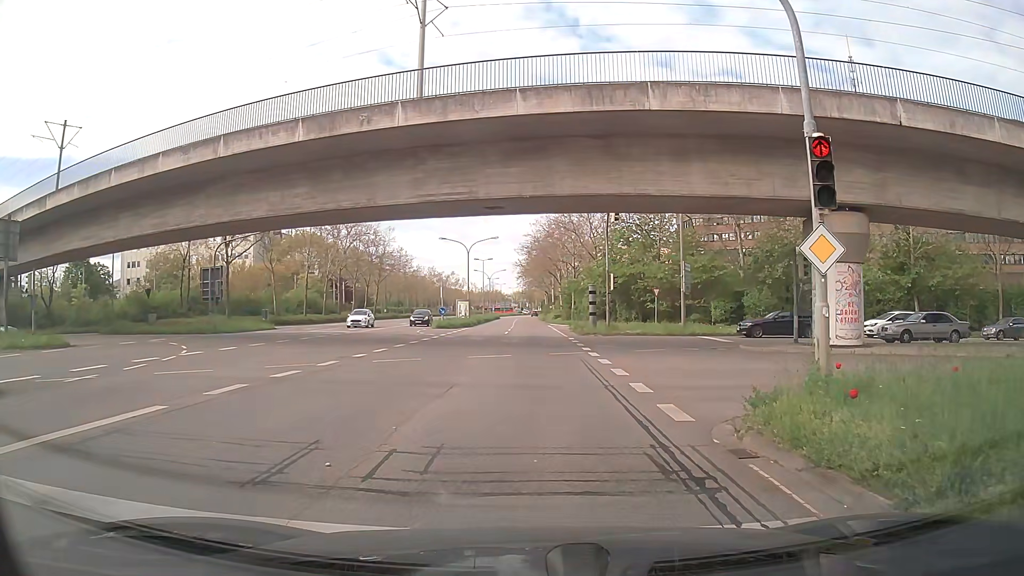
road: secondary_link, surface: asphalt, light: Day
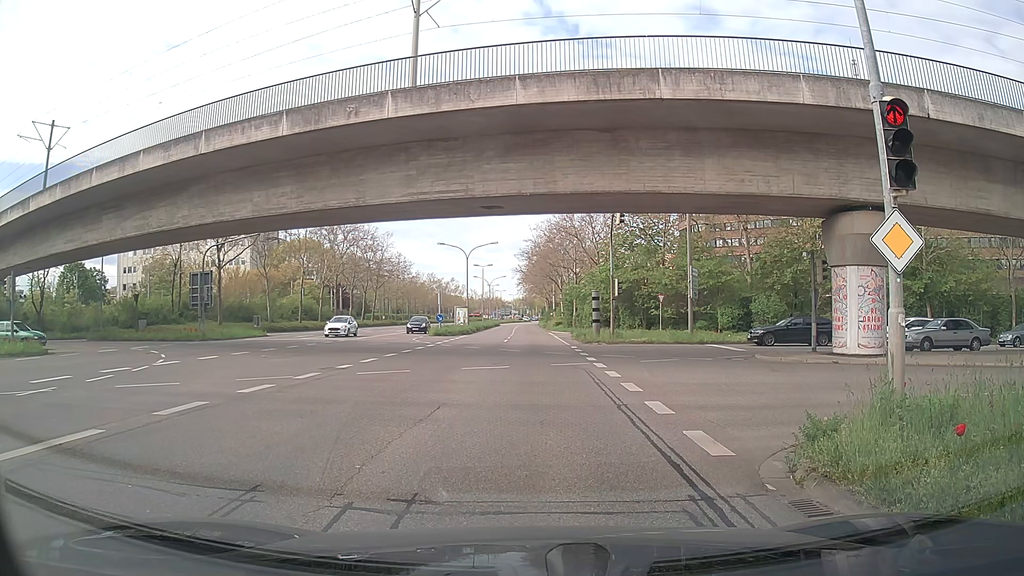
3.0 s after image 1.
(0.0, +1.5) m; -2°
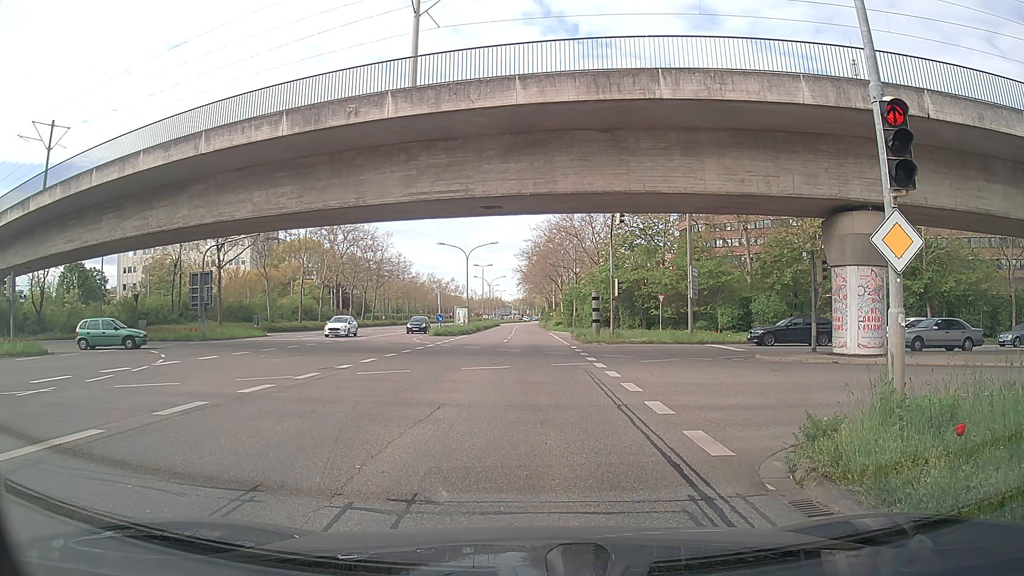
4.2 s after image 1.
(0.0, 0.0) m; 0°
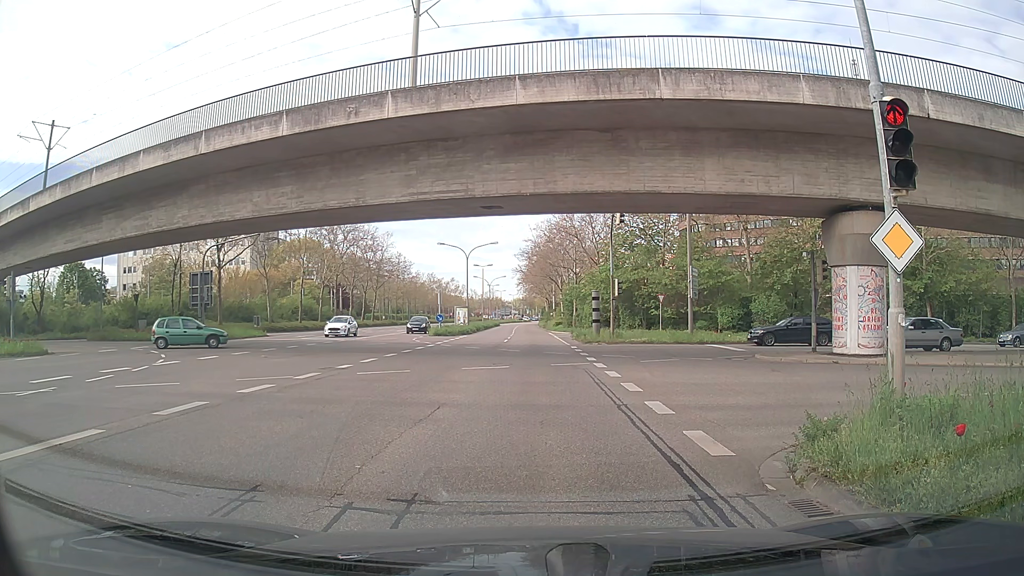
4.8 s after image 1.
(0.0, 0.0) m; 0°
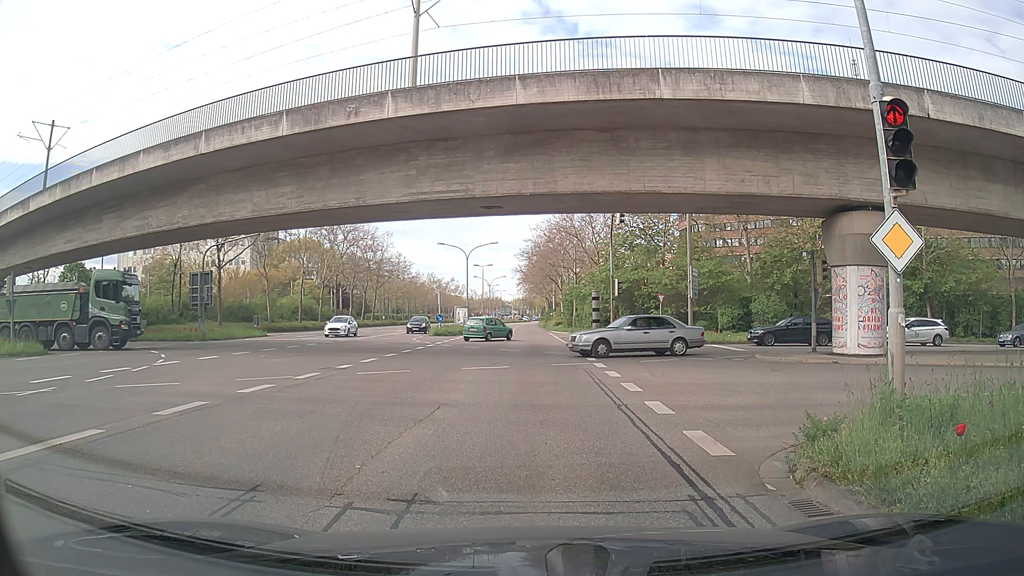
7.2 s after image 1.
(0.0, 0.0) m; 0°
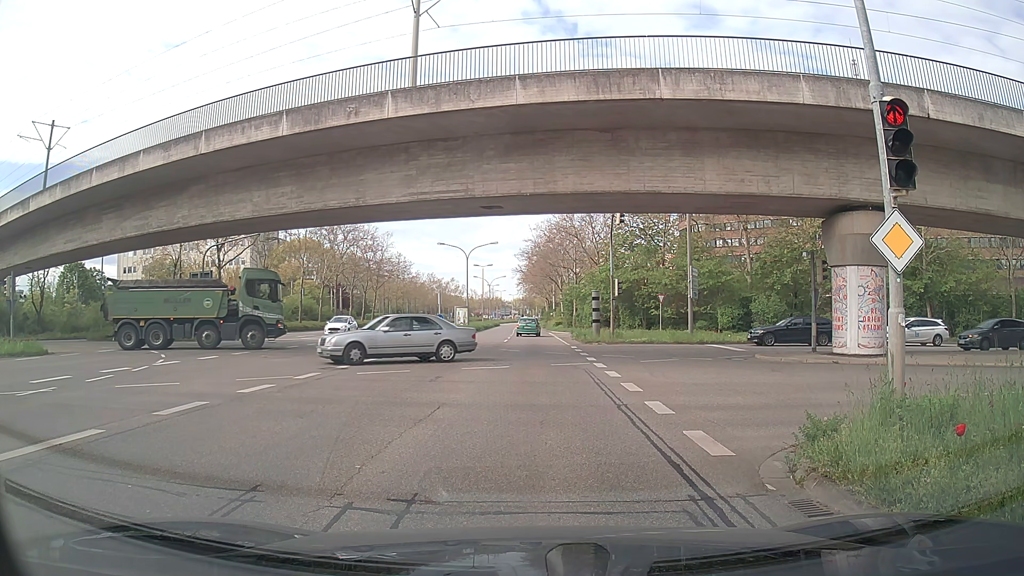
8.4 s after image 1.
(0.0, 0.0) m; 0°
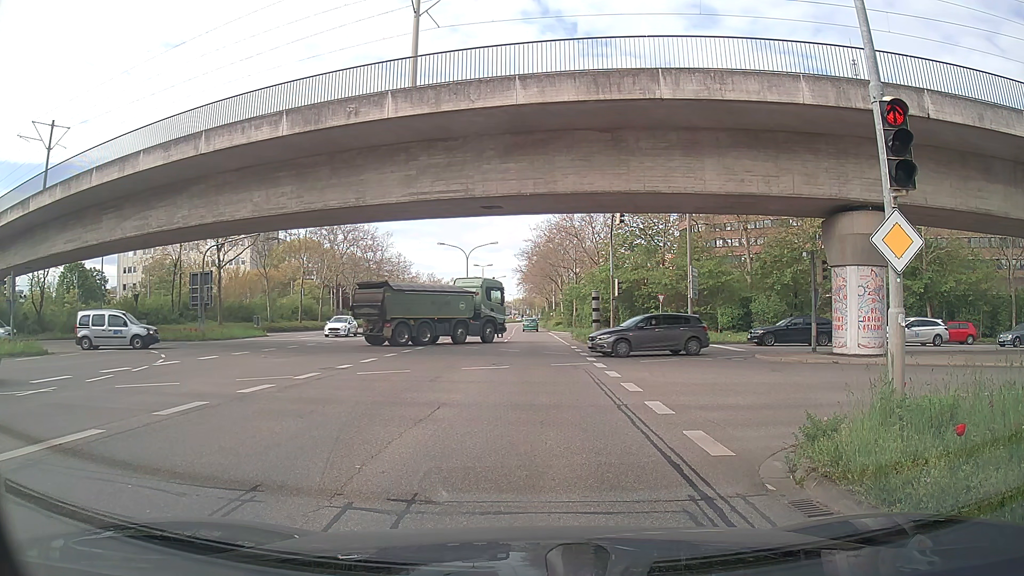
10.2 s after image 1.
(0.0, 0.0) m; 0°
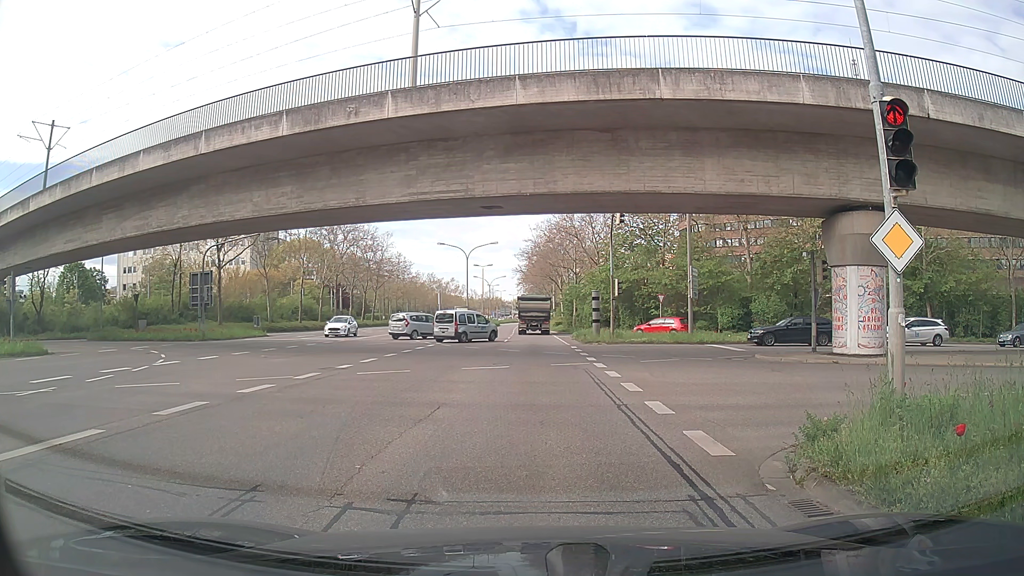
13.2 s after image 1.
(0.0, 0.0) m; 0°
(0, +10) (+1, +20) (+1, +30) (+1, +40) (+1, +50) (+1, +60) (+1, +70) (+1, +80) (+1, +90) (+1, +100) m
